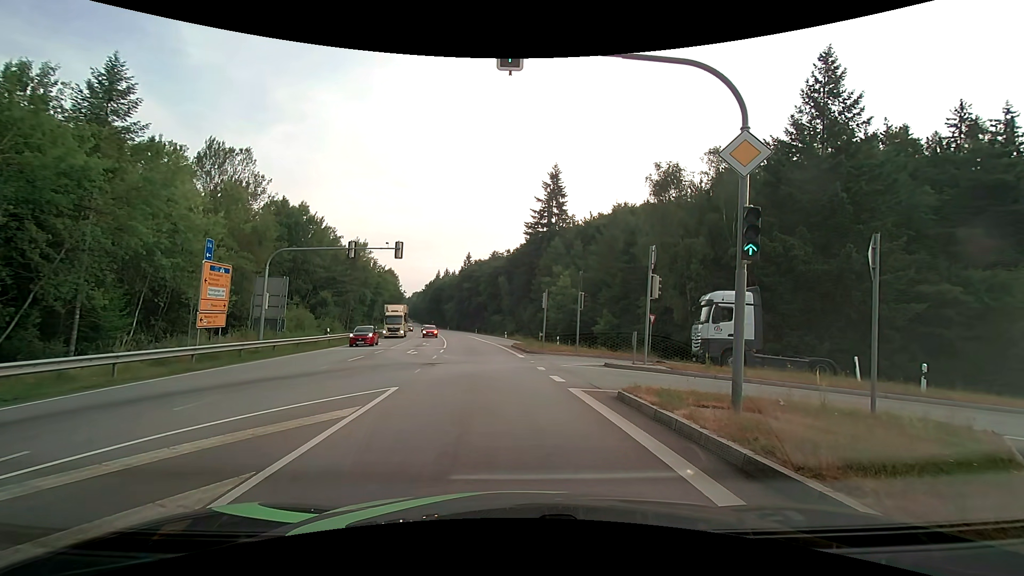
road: secondary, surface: asphalt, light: Day
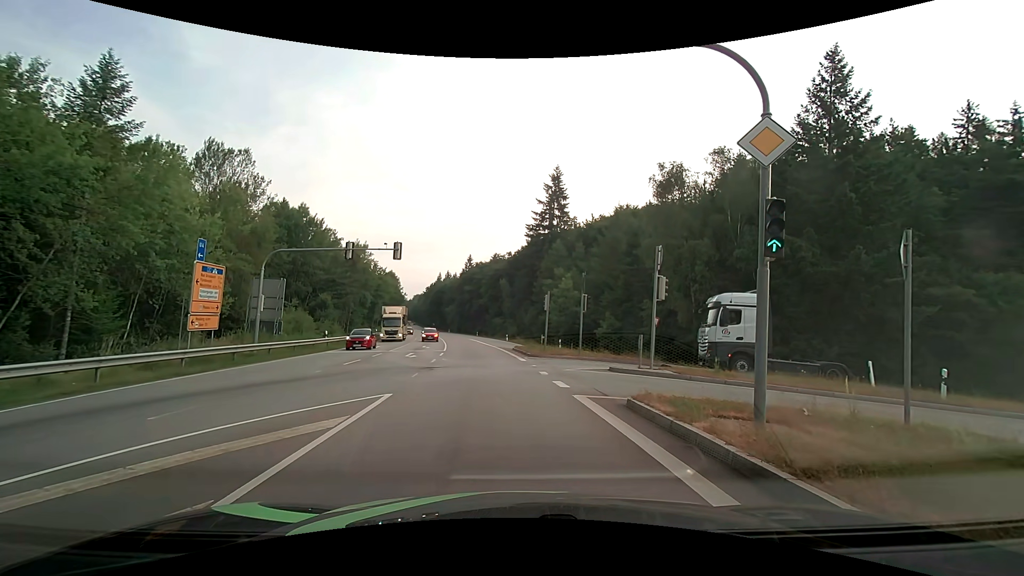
(0.0, +0.8) m; +1°
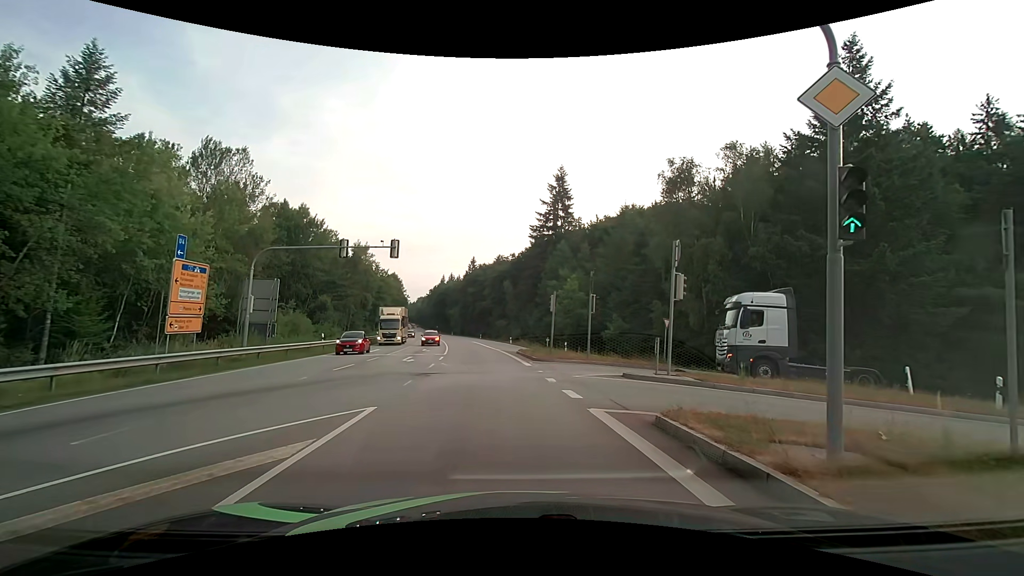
(0.0, +1.7) m; 0°
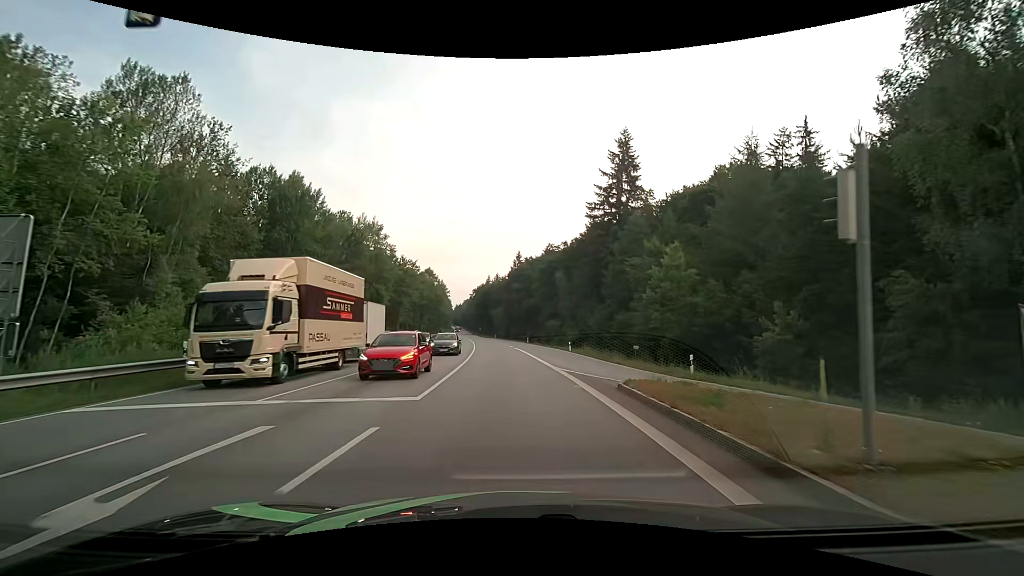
(-1.2, +21.4) m; -5°
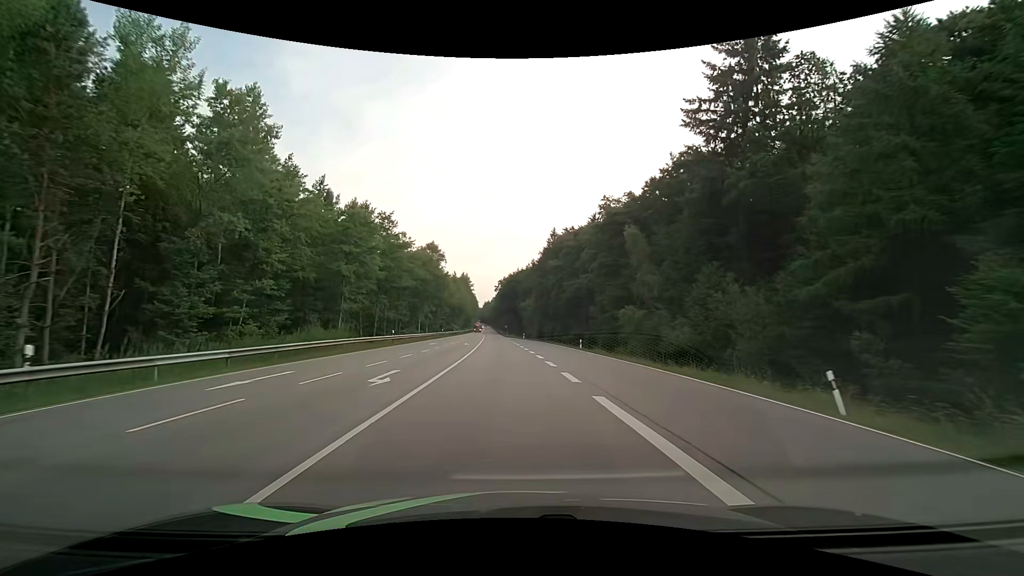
(-1.5, +39.0) m; -4°
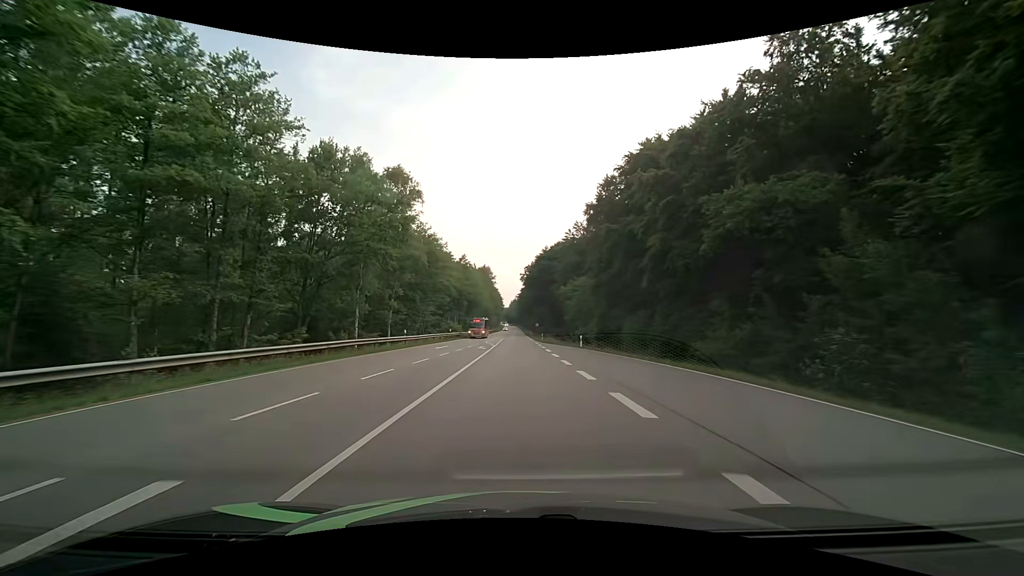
(-1.4, +47.9) m; -3°
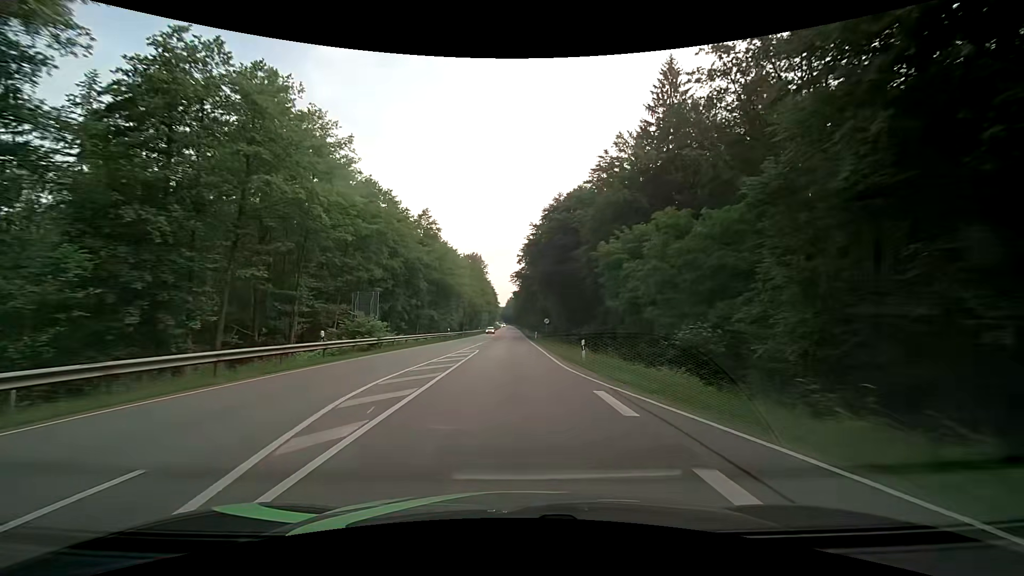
(+0.1, +42.0) m; 0°
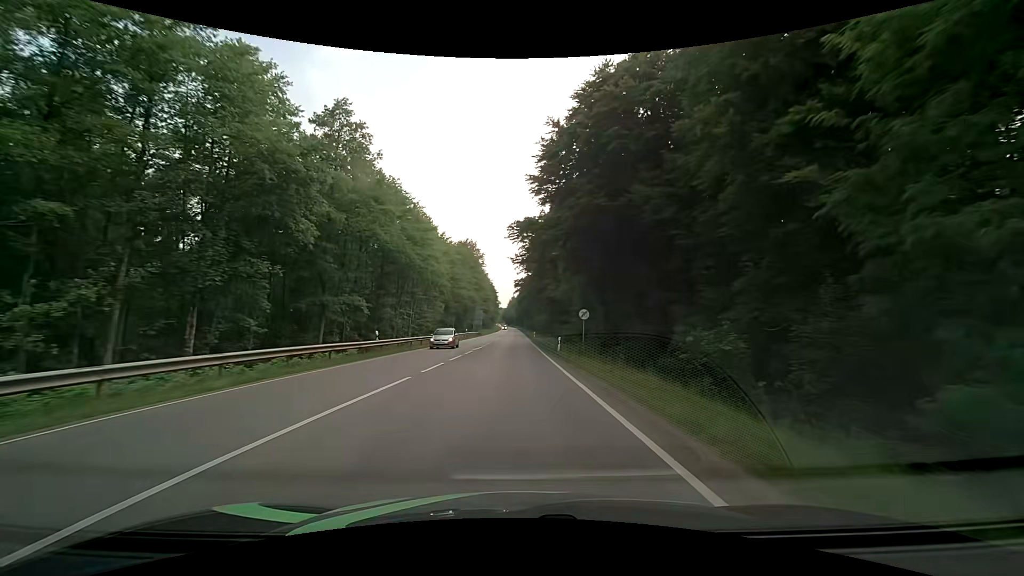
(-0.2, +33.0) m; 0°
(0, +10) (0, +20) (0, +30) (0, +40) (0, +50) (0, +60) (0, +70) (0, +80) (0, +90) (0, +100) m
